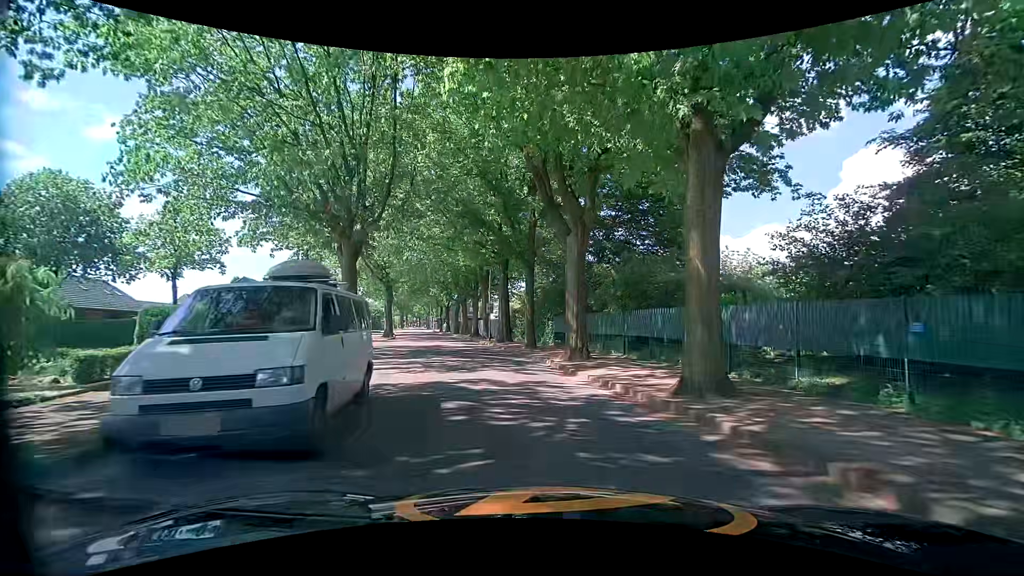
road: tertiary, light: Day
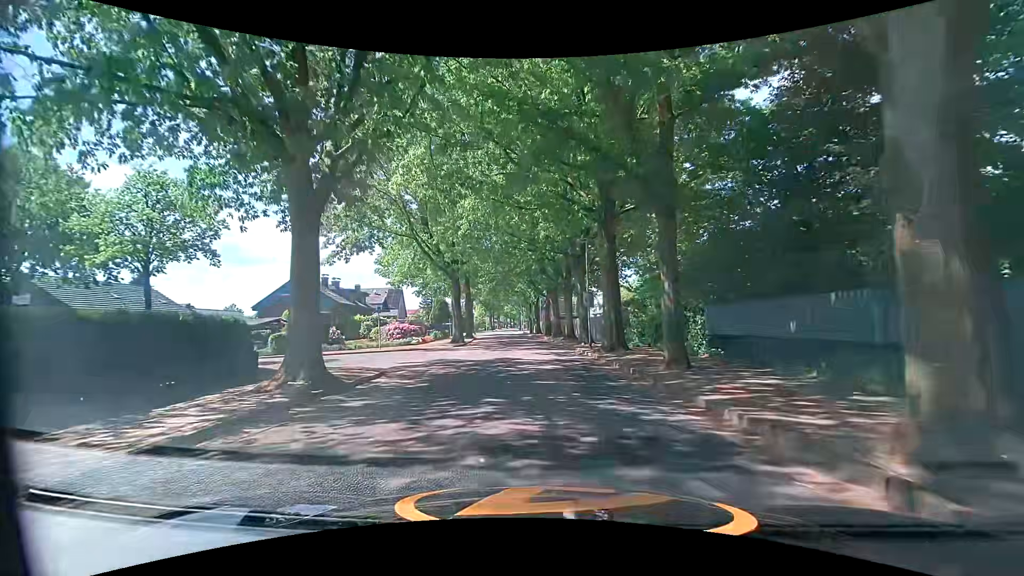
(-1.3, +13.2) m; -12°
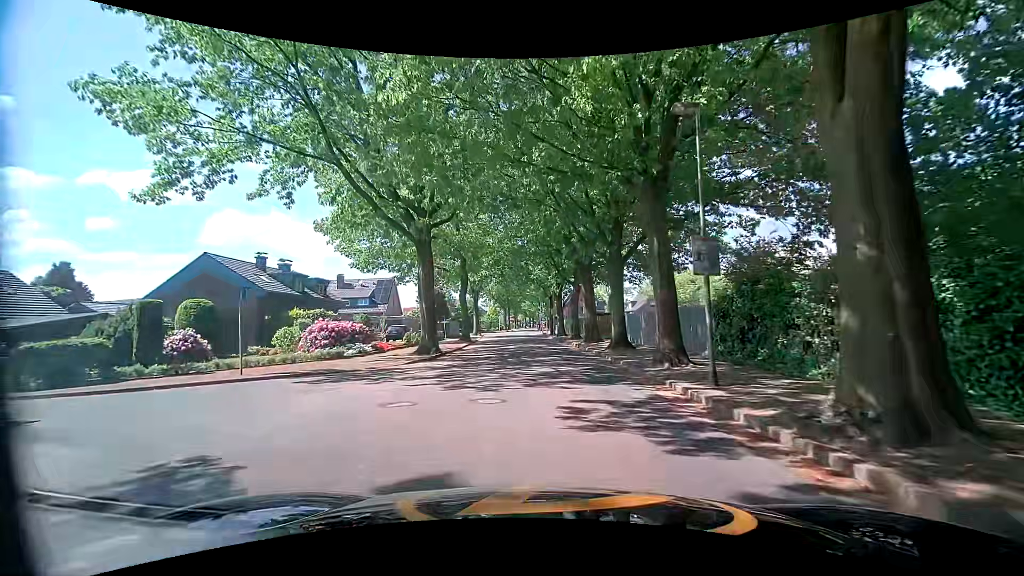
(-0.4, +17.2) m; -2°
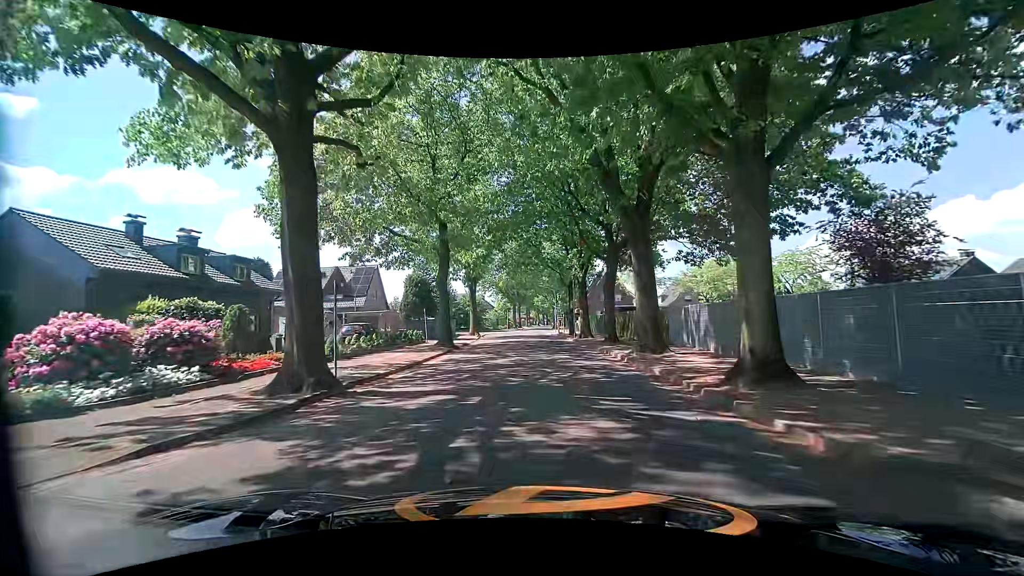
(-0.3, +14.1) m; -2°
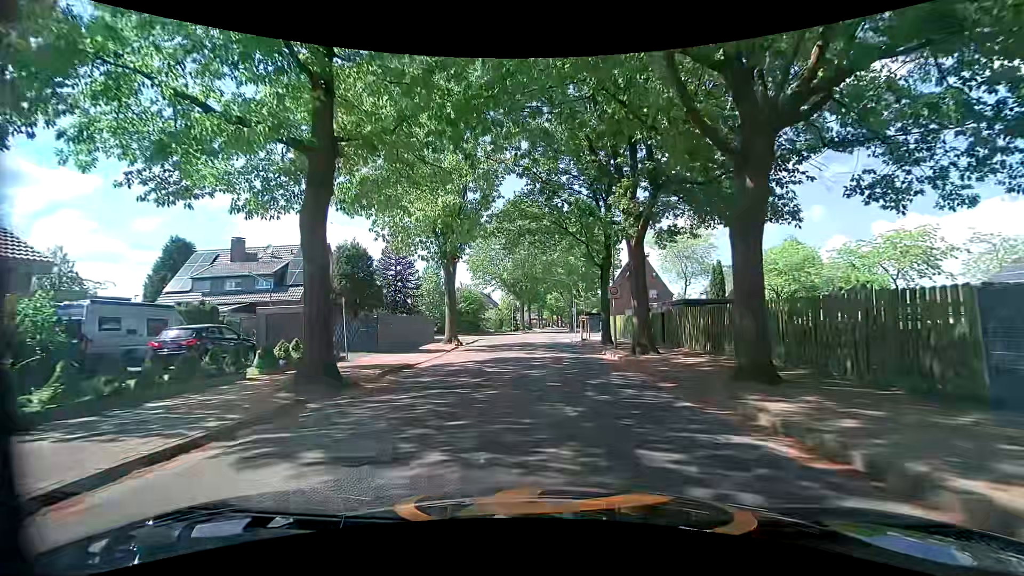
(-0.1, +17.5) m; -2°
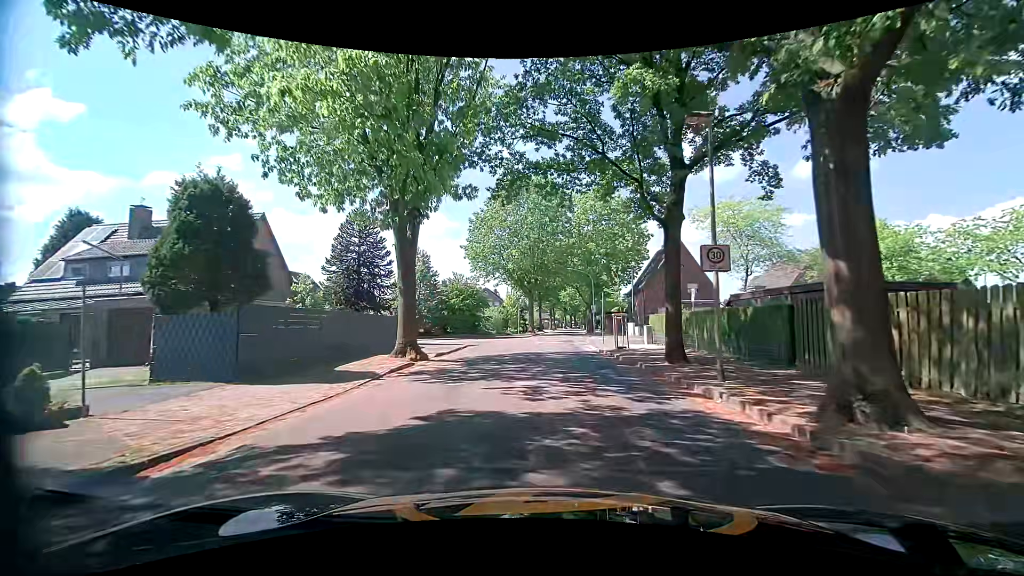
(0.0, +12.5) m; -1°
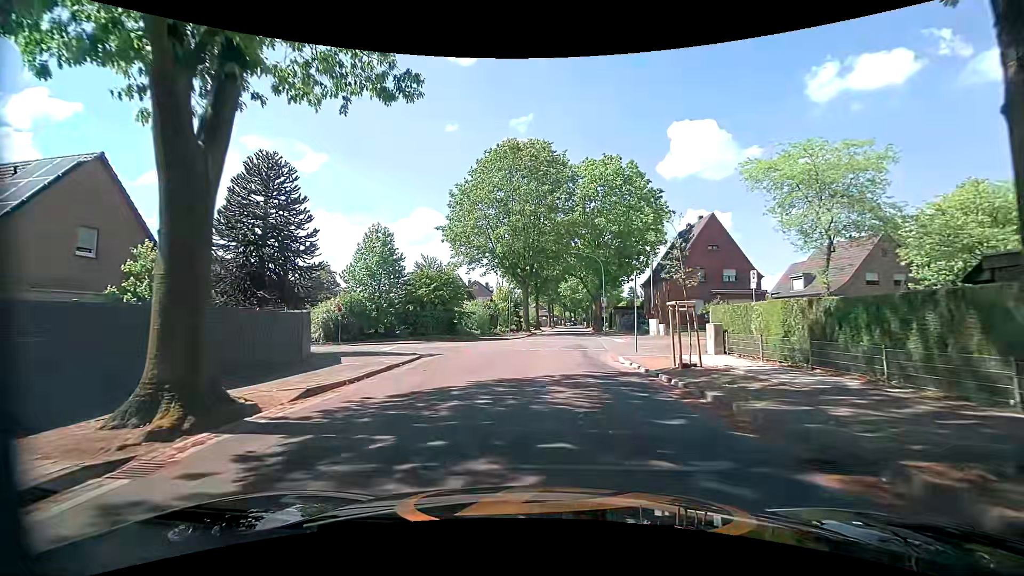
(+0.2, +11.8) m; +1°
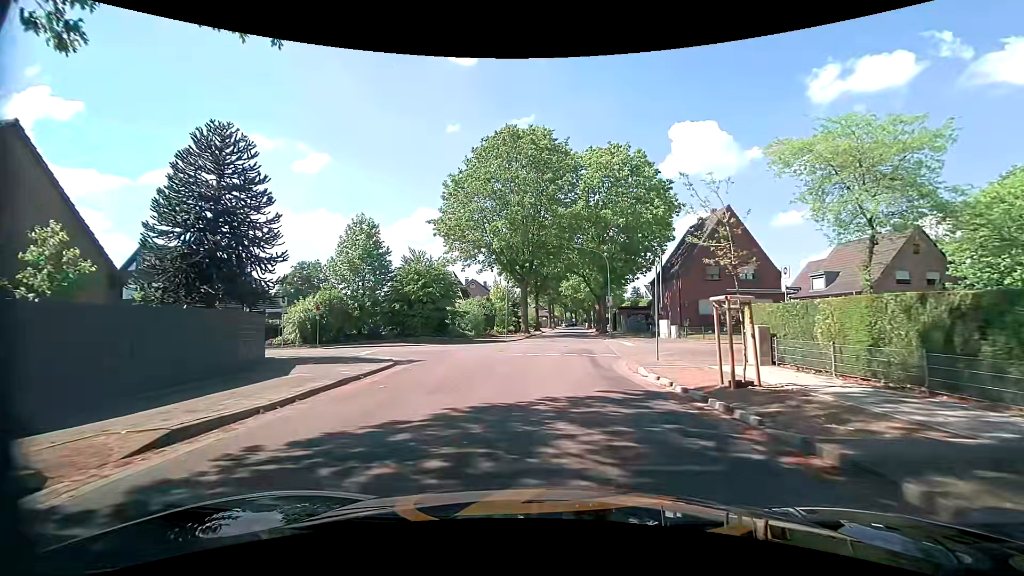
(0.0, +3.6) m; 0°
